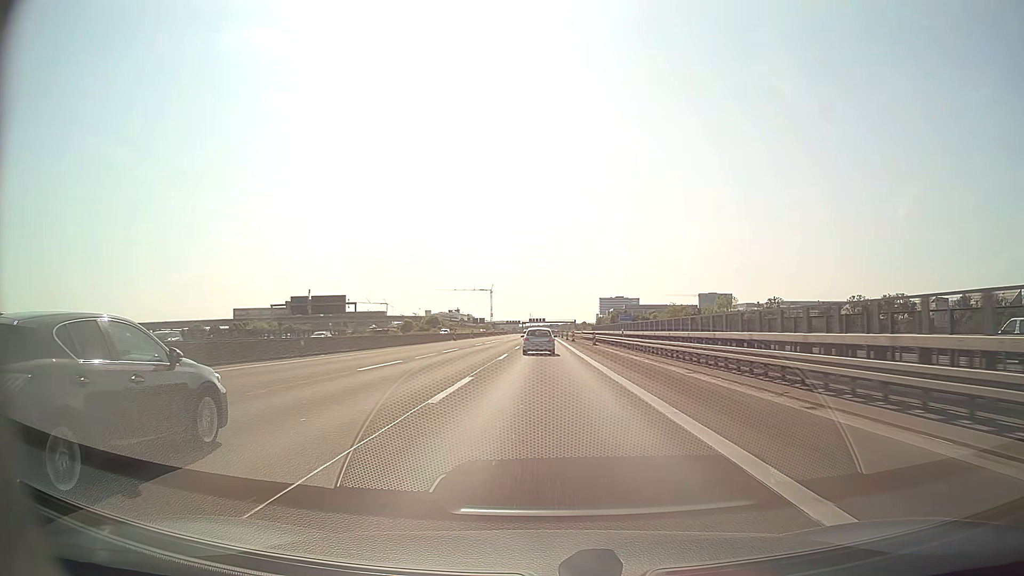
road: motorway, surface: asphalt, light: Day
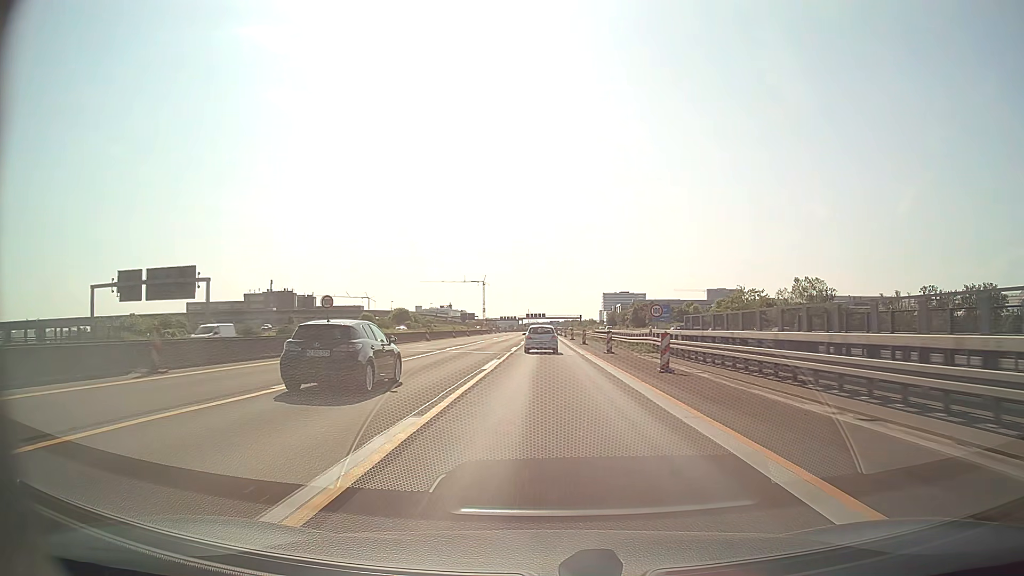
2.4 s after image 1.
(0.0, +61.9) m; 0°
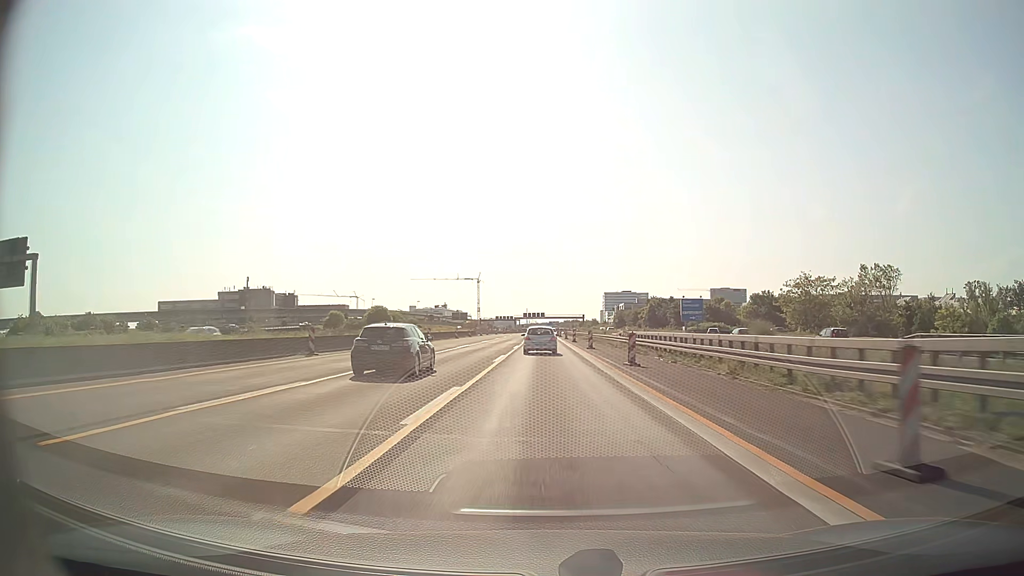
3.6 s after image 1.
(0.0, +30.3) m; 0°
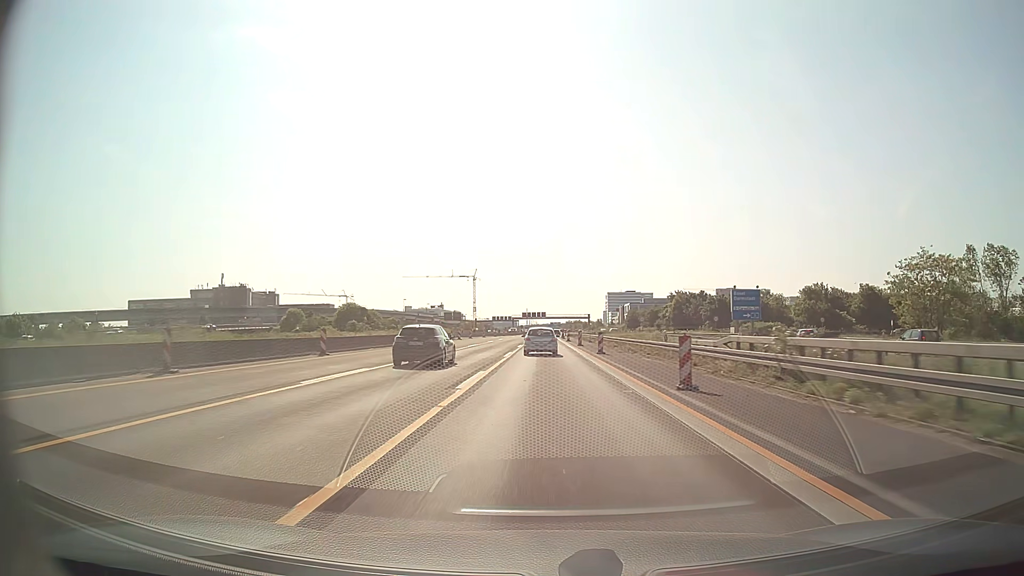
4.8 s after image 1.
(0.0, +30.0) m; 0°
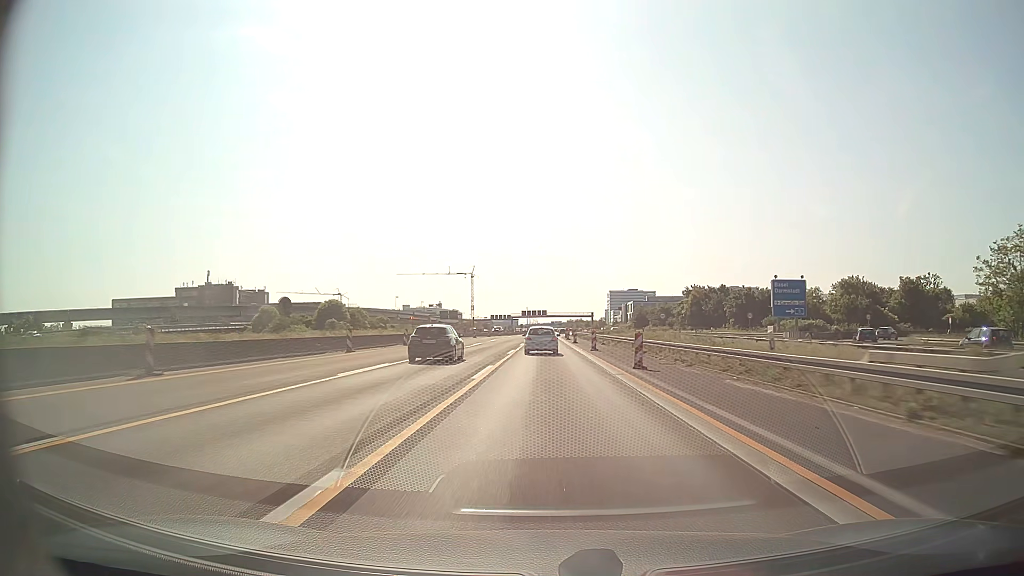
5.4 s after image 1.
(0.0, +14.9) m; 0°
(0, +10) (0, +20) (0, +30) (0, +40) (0, +50) (0, +60) (0, +70) (0, +80) (0, +90) (+1, +100) m
